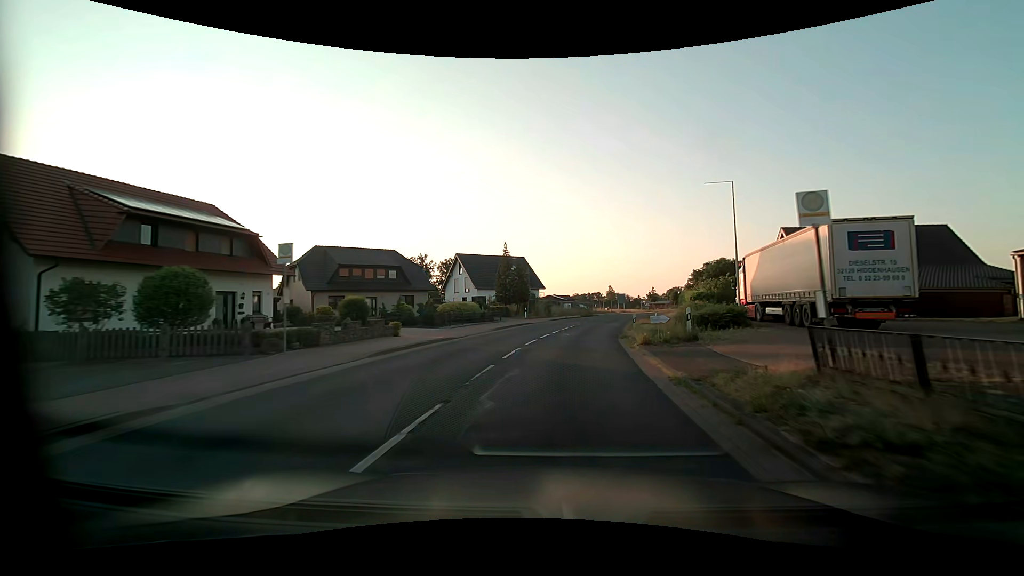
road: secondary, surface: asphalt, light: Day
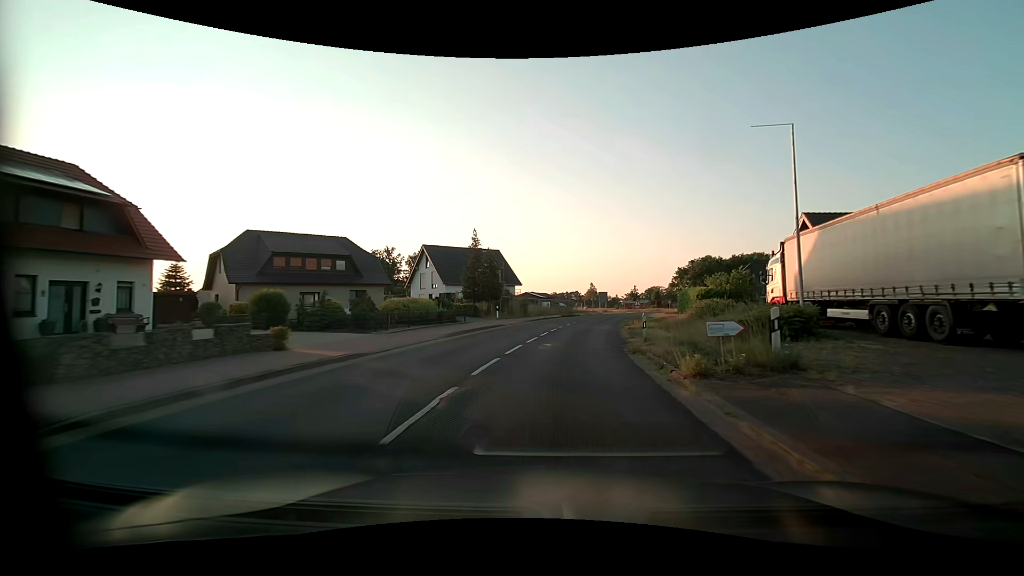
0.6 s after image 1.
(+0.2, +8.3) m; +2°
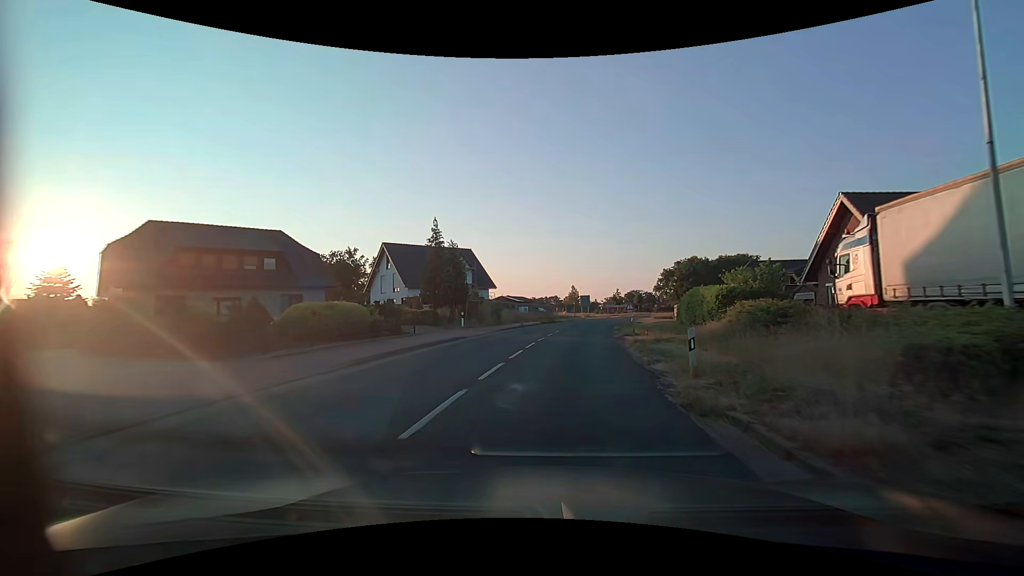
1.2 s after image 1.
(+0.2, +8.4) m; +3°
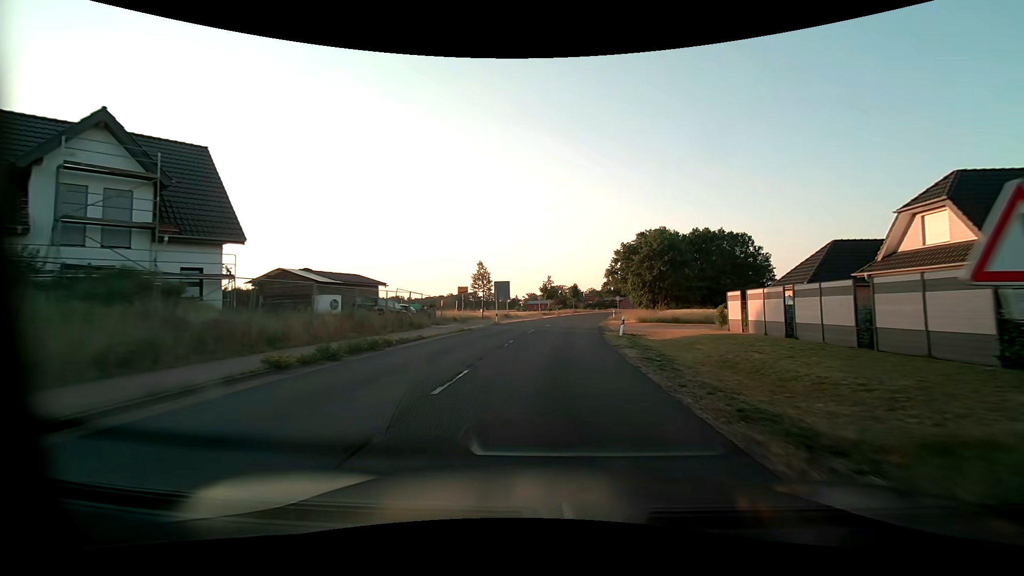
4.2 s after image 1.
(+3.6, +42.4) m; +9°
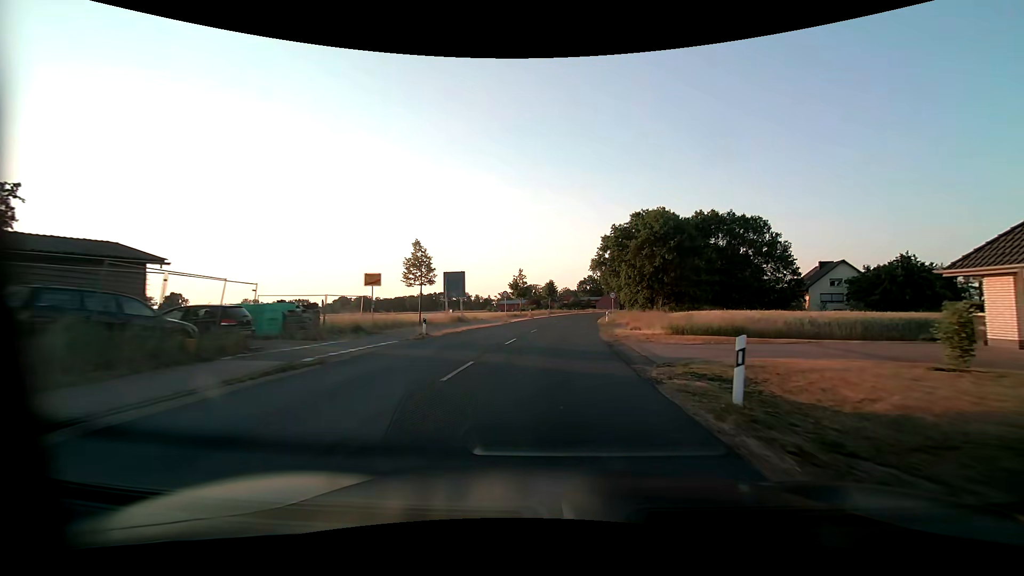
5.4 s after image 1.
(+0.4, +16.7) m; +3°
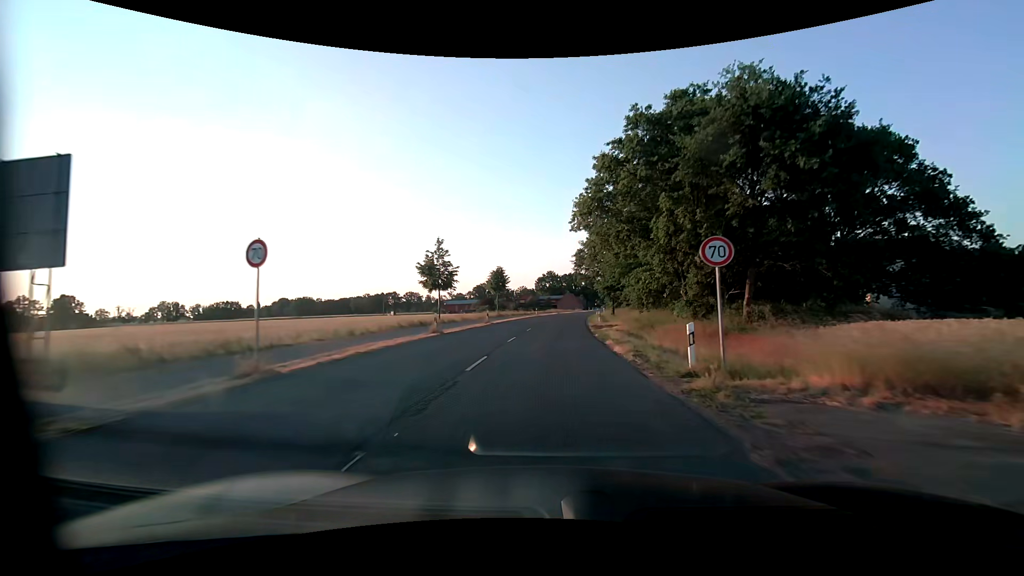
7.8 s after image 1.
(+1.7, +34.4) m; +5°
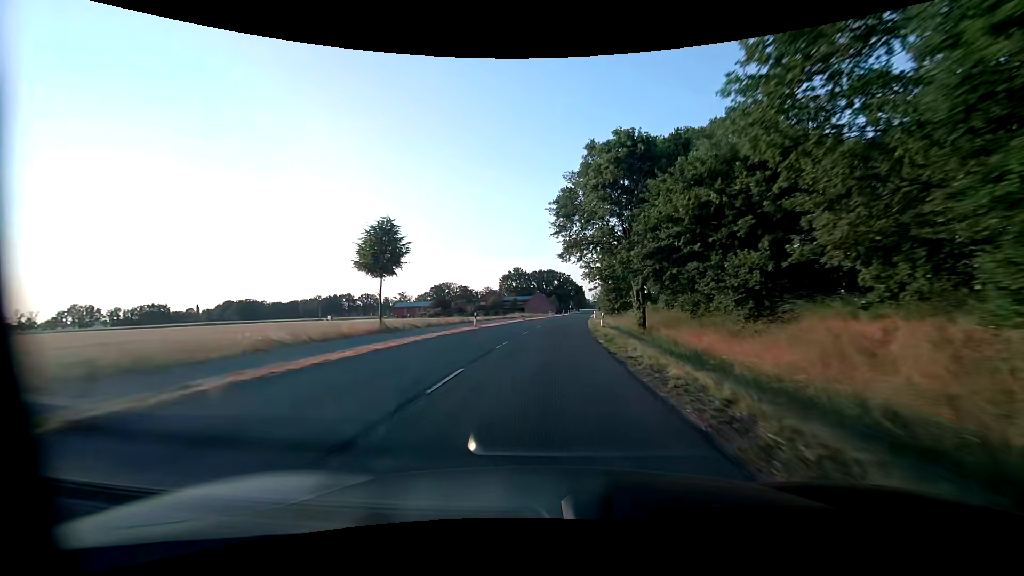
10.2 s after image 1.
(+1.4, +39.1) m; +4°
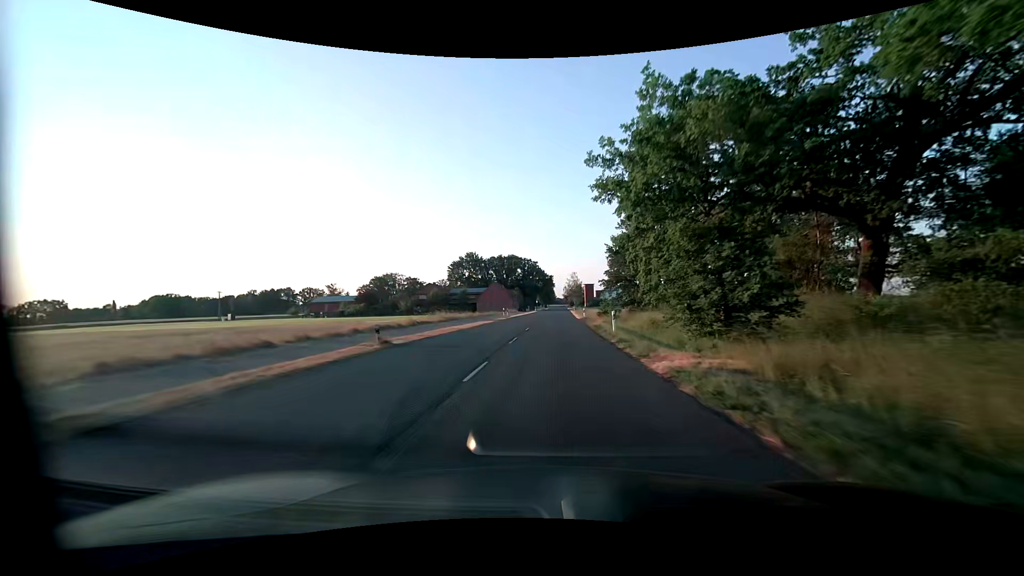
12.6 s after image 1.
(+1.2, +44.1) m; +4°
(0, +10) (0, +20) (0, +30) (+1, +40) (+1, +50) (+2, +60) (+2, +70) (+2, +80) (+3, +90) (+3, +100) m
